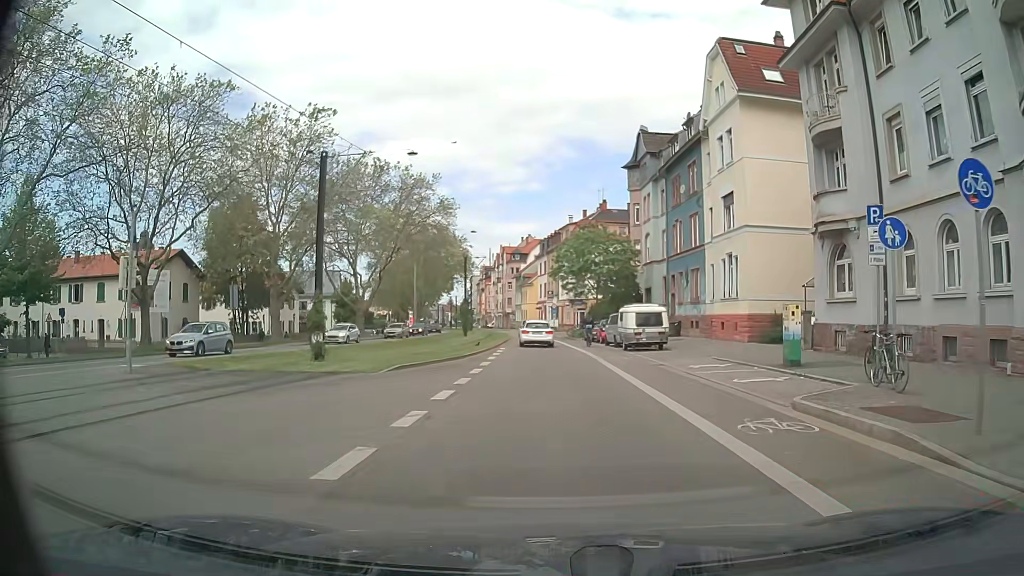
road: secondary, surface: asphalt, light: Day
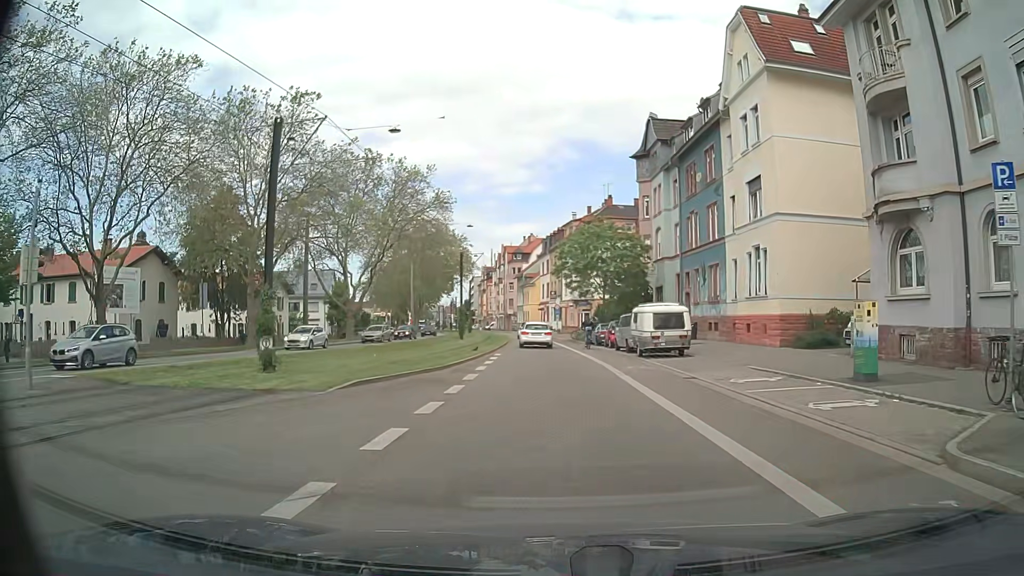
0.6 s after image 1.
(0.0, +4.5) m; -1°
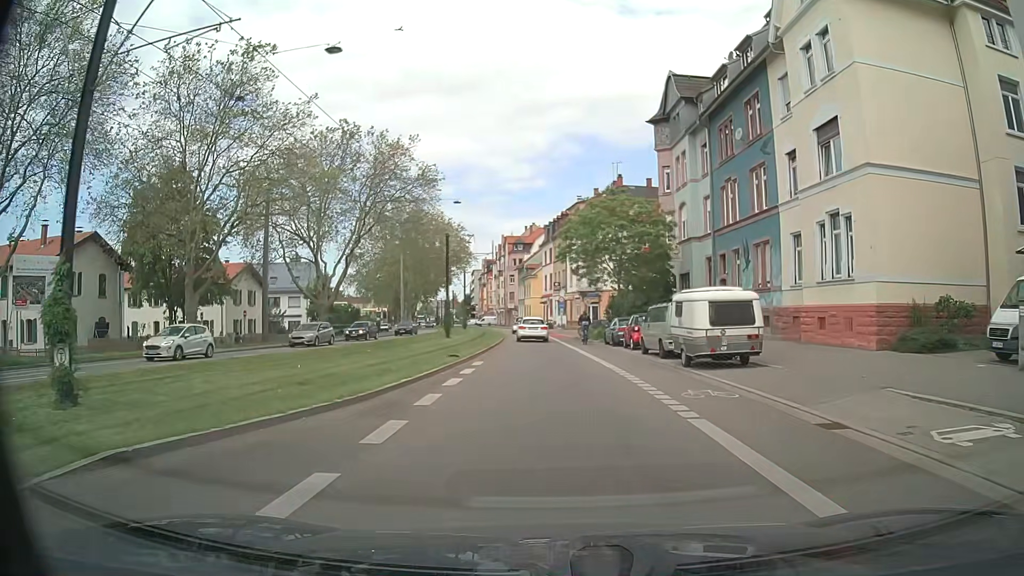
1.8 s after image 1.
(0.0, +8.9) m; 0°
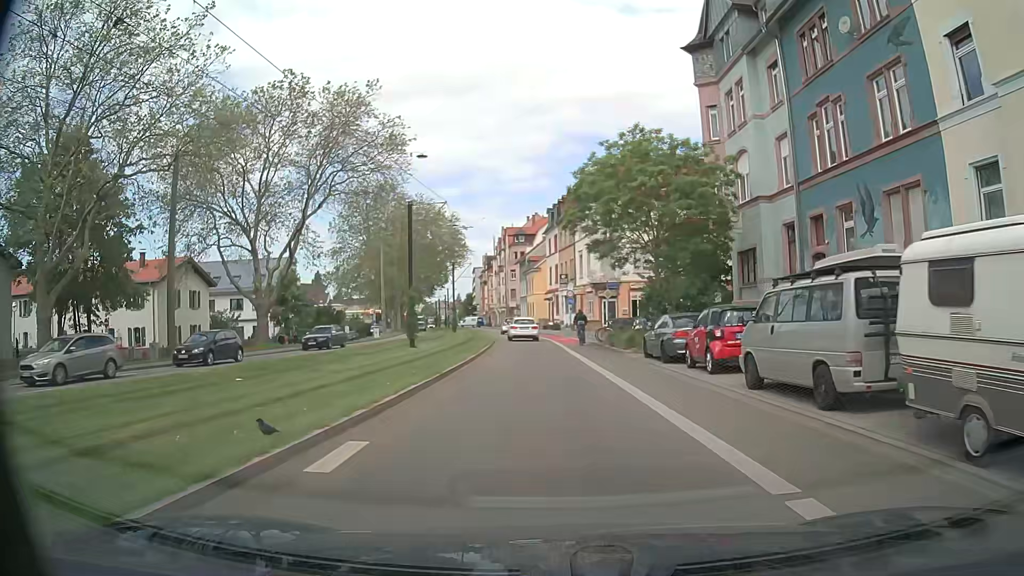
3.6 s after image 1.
(-0.1, +13.4) m; 0°
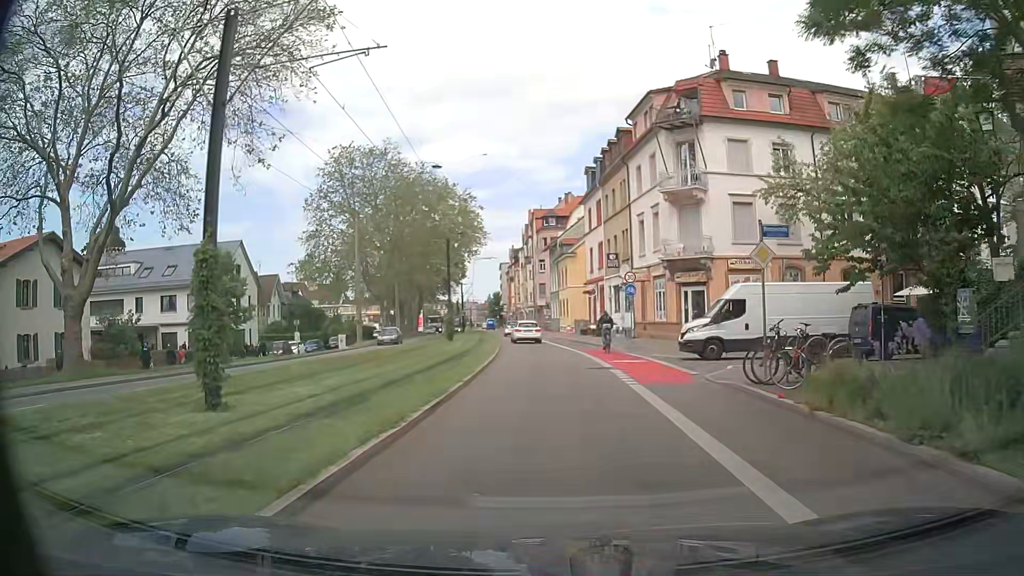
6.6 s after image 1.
(-0.9, +22.4) m; -3°
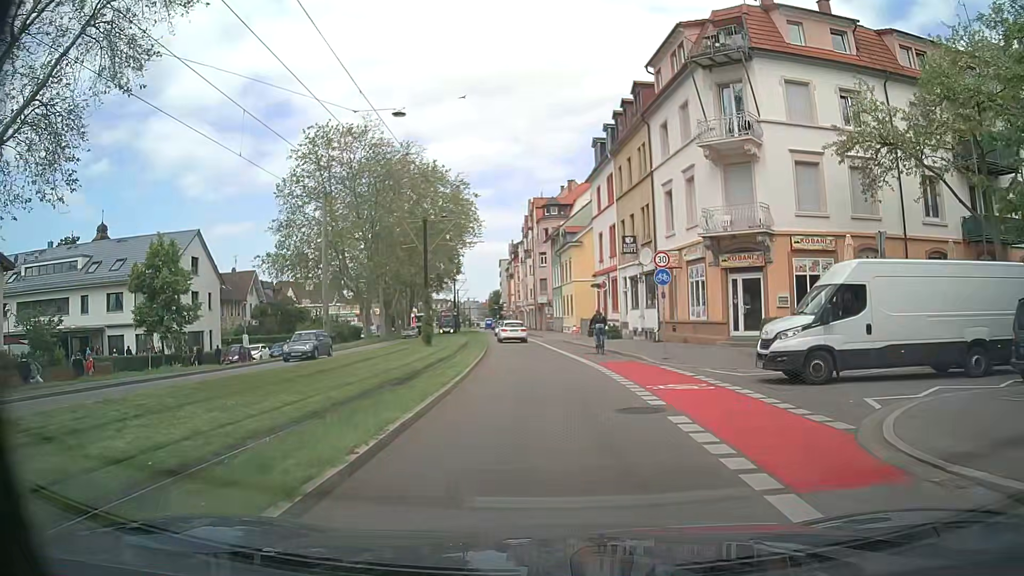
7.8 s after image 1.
(-0.1, +9.0) m; -1°
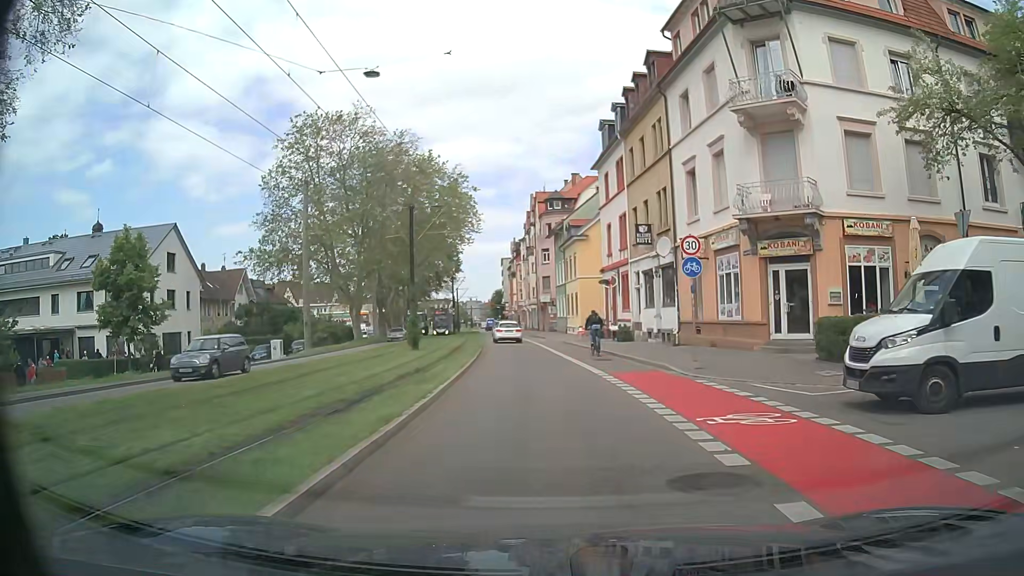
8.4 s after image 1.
(0.0, +4.5) m; 0°
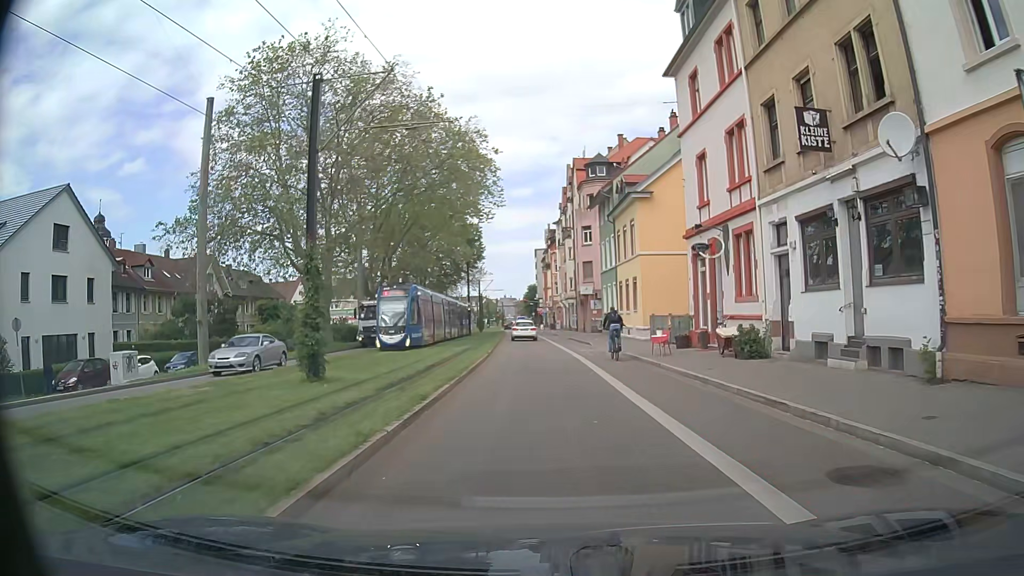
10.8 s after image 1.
(-0.7, +18.0) m; -4°
(0, +10) (0, +20) (0, +30) (-1, +40) (-1, +50) (-2, +60) (-2, +70) (-3, +80) (-3, +90) (-4, +100) m
